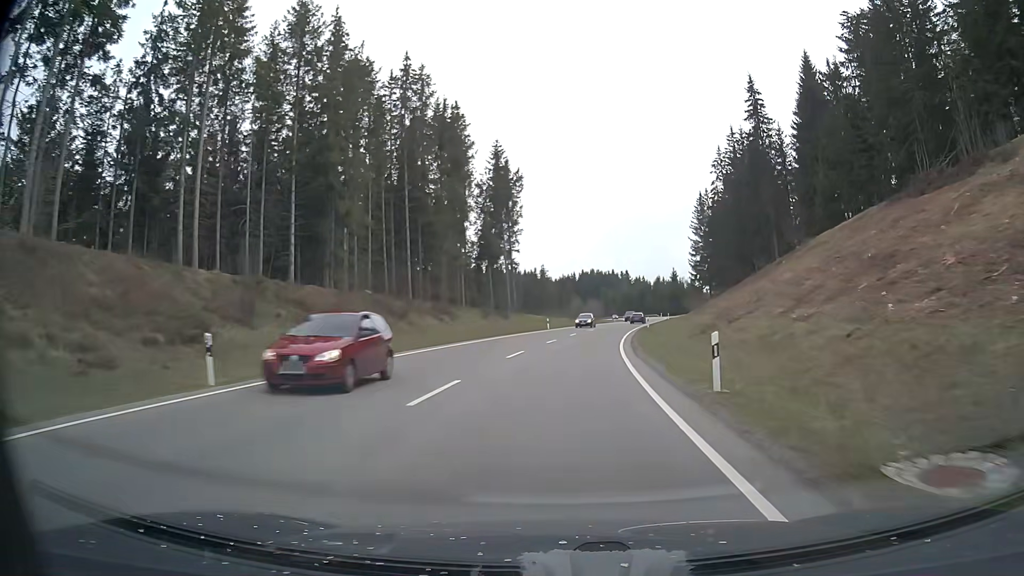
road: primary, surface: asphalt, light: Day
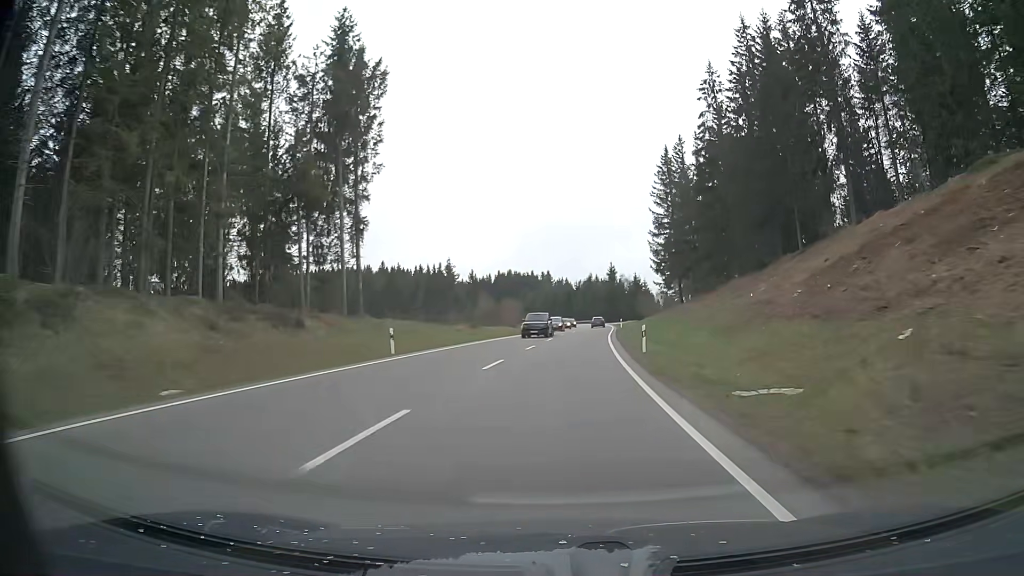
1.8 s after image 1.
(+2.5, +40.2) m; +7°
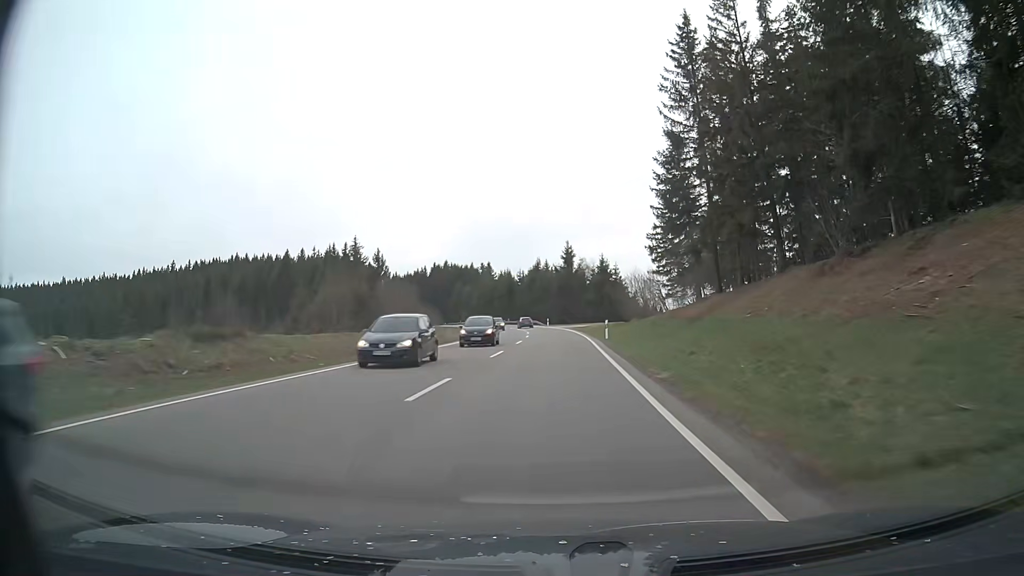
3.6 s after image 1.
(+2.3, +43.2) m; +5°
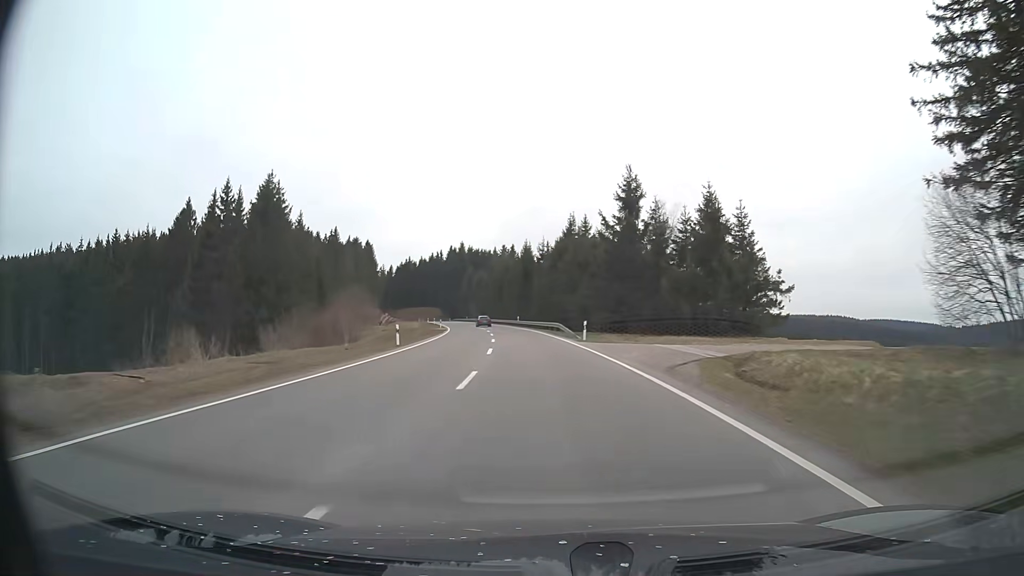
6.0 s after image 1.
(-0.3, +57.8) m; -3°
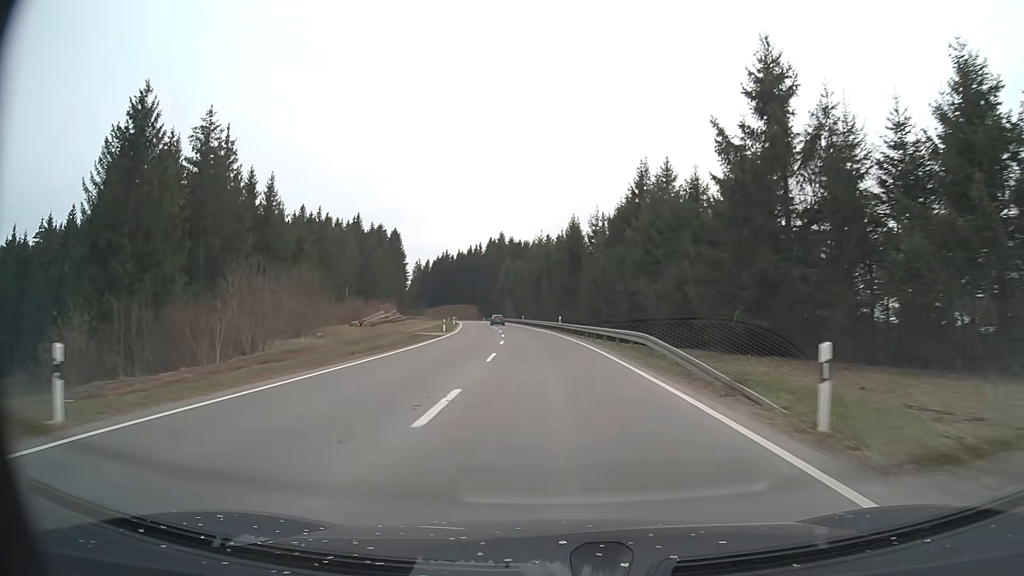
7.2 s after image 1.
(-1.0, +28.2) m; -4°
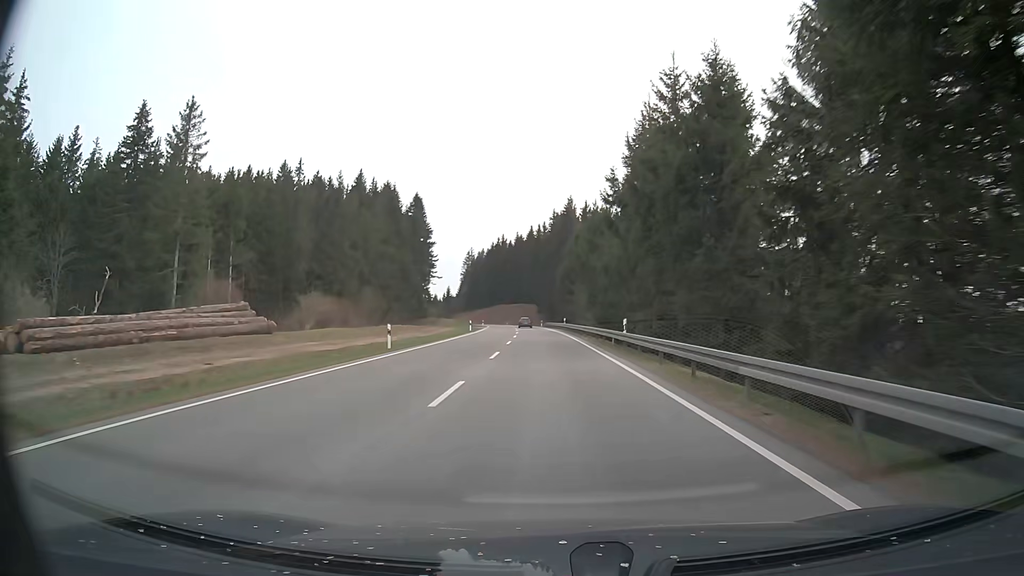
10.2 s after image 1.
(-4.2, +69.9) m; -6°
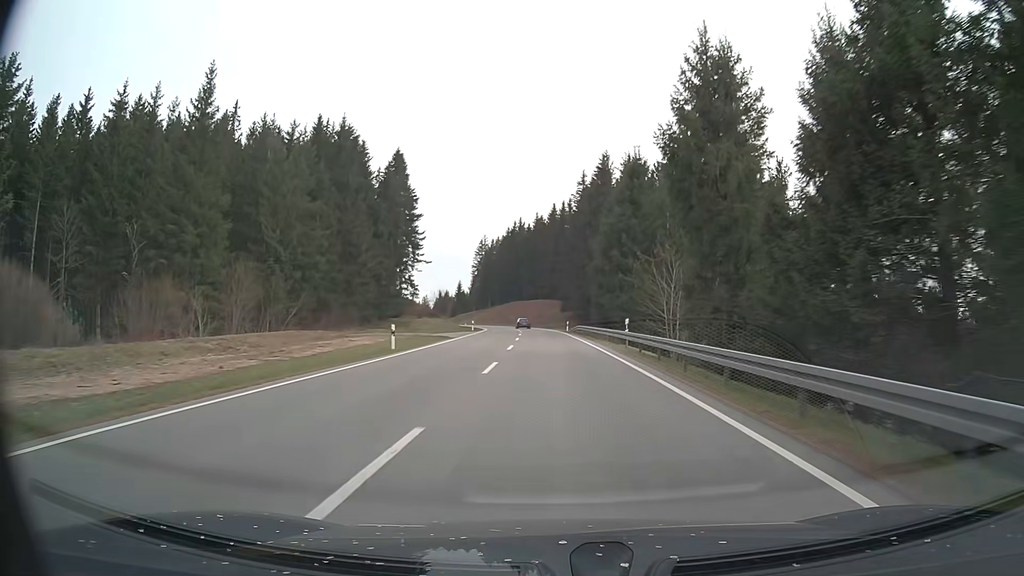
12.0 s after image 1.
(-0.8, +42.0) m; -2°
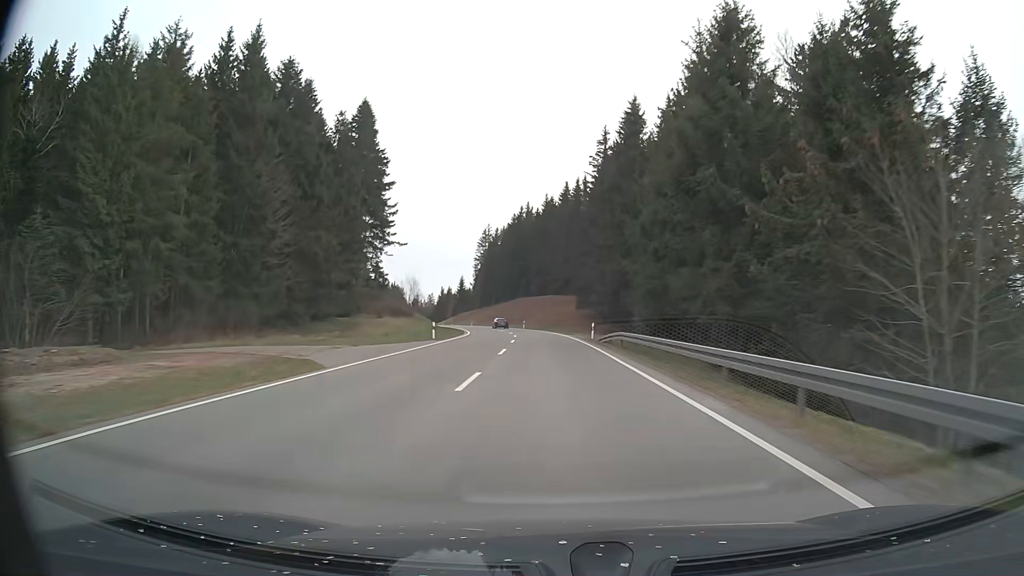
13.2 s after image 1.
(-0.5, +27.9) m; -1°
(0, +10) (0, +20) (0, +30) (-1, +40) (-1, +50) (-2, +60) (-3, +70) (-4, +80) (-6, +90) (-8, +99) m
